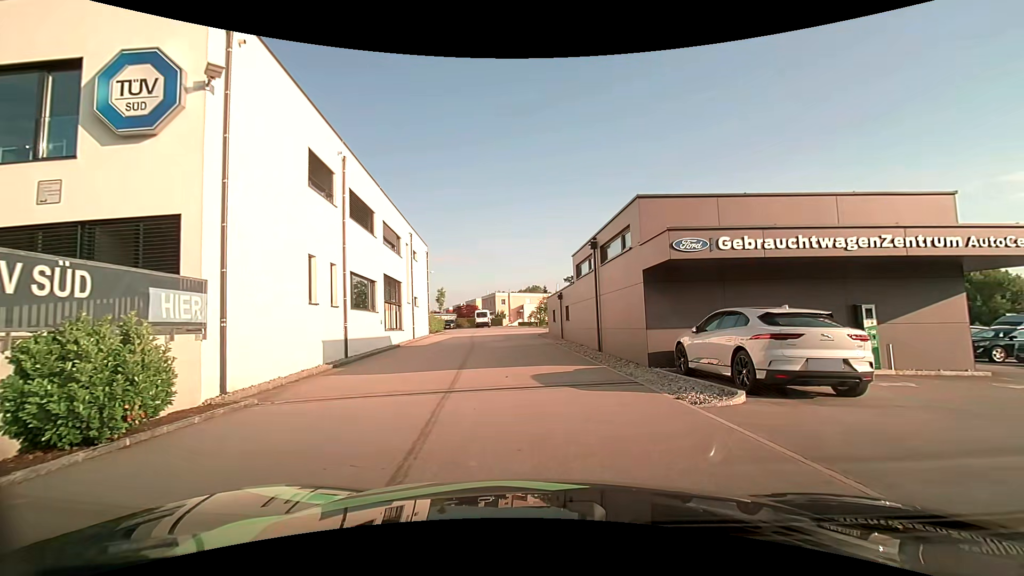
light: Day
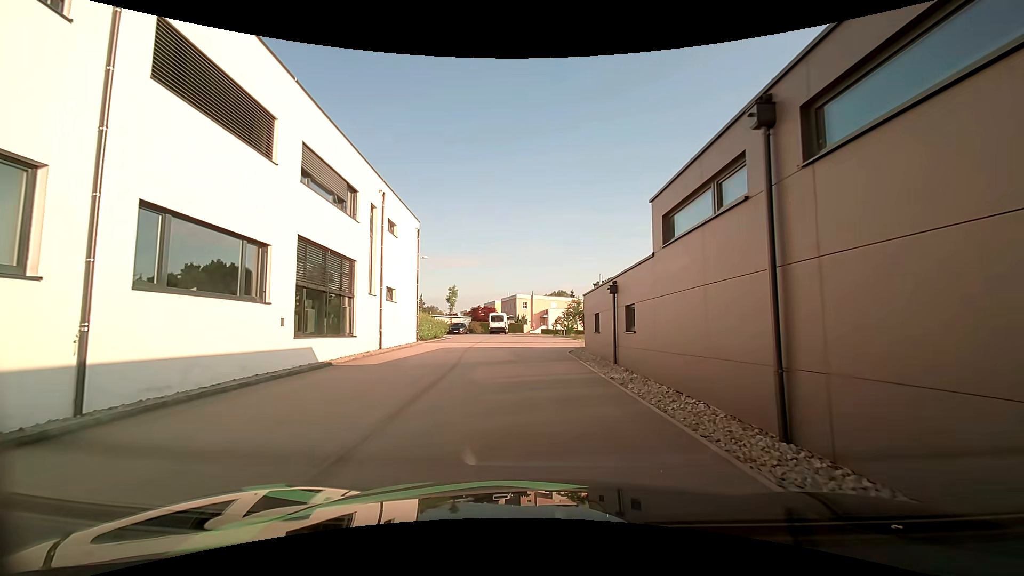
(-0.3, +12.4) m; -3°
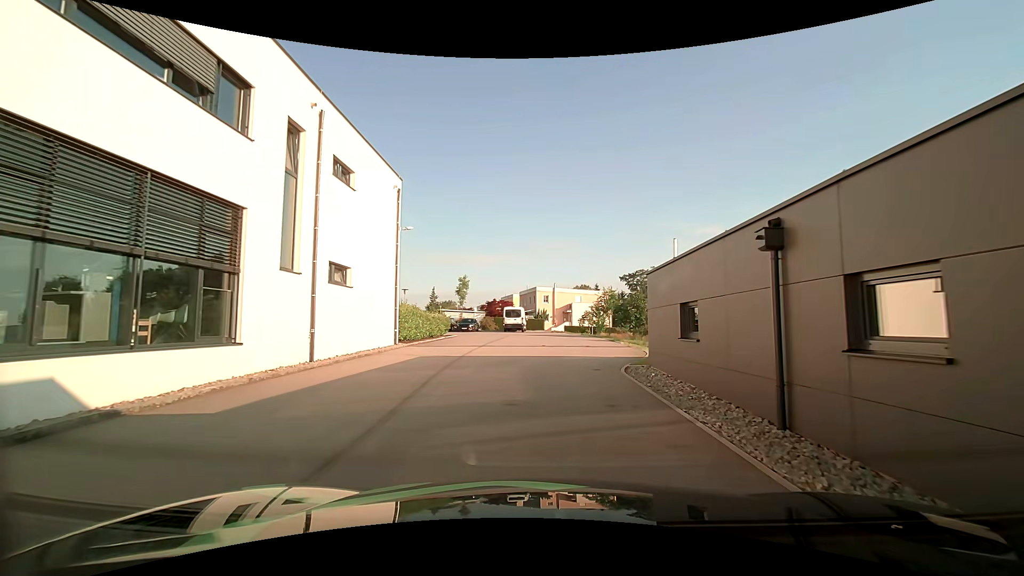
(-0.1, +9.4) m; -2°
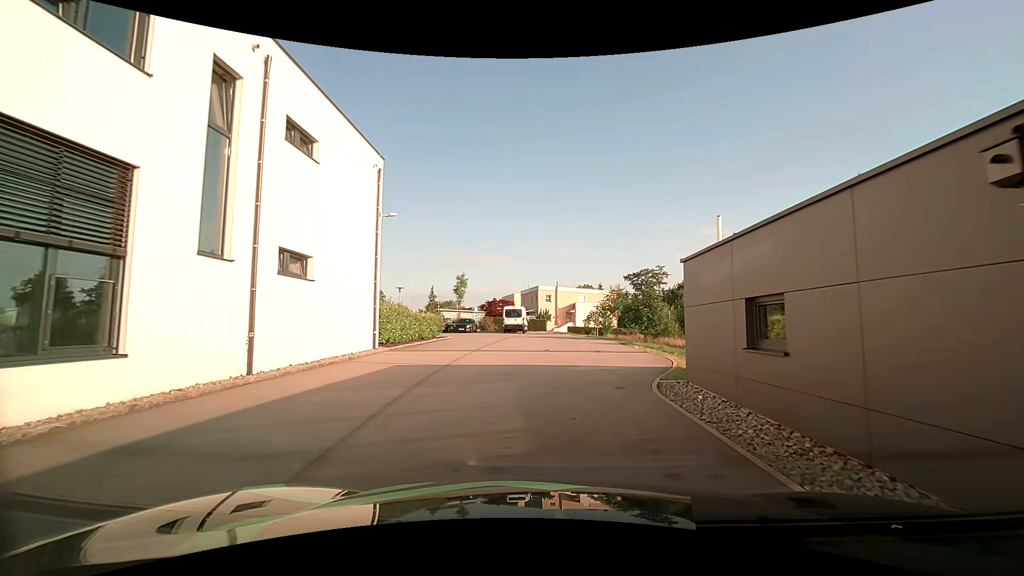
(0.0, +3.2) m; -1°
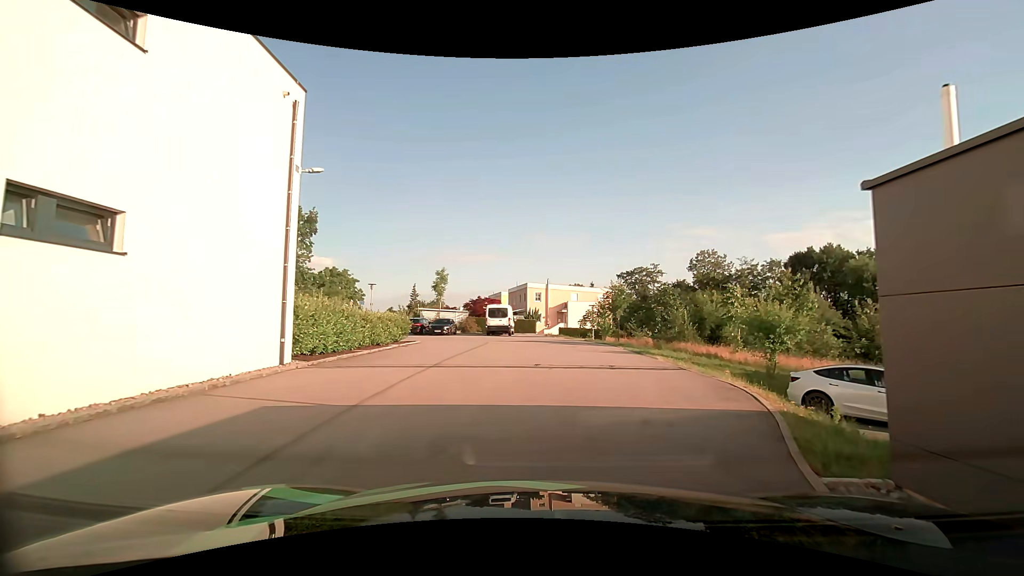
(+0.1, +6.3) m; +3°
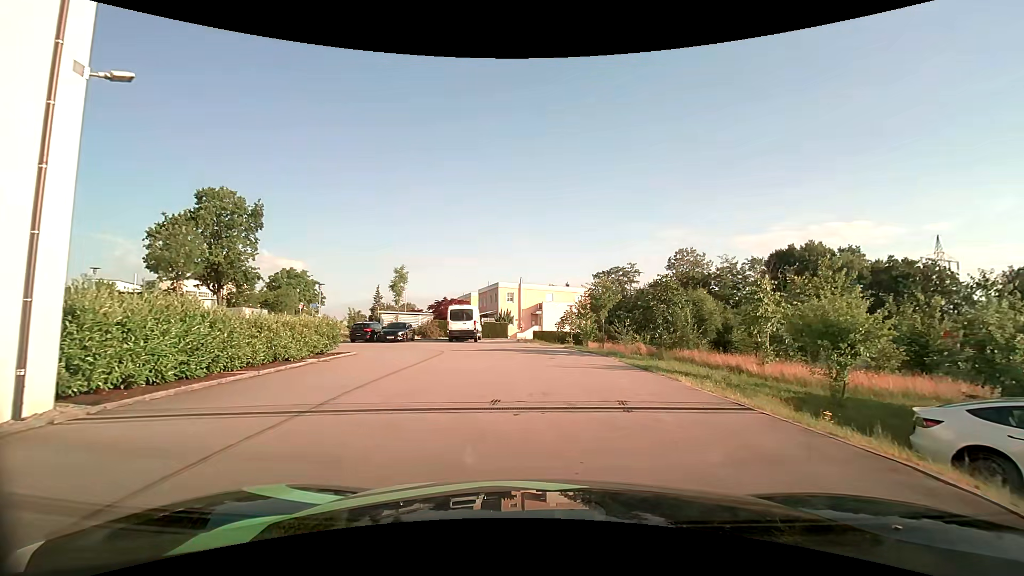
(+0.1, +5.9) m; +3°
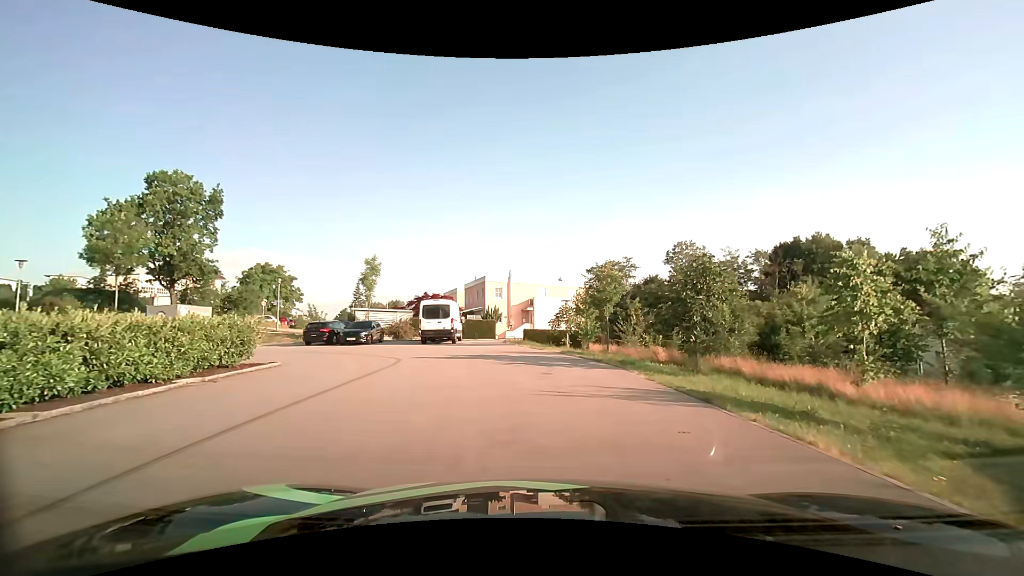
(0.0, +5.7) m; 0°
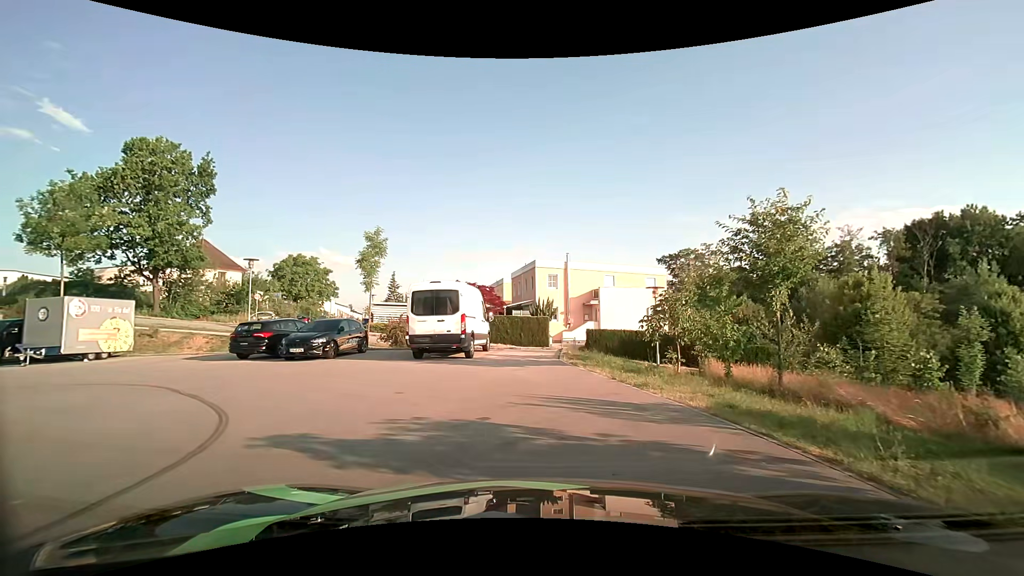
(-0.4, +12.7) m; -7°
(-2, +10) (-10, +16) (-19, +14) (-25, +6) (-29, -3) (-31, -13) (-31, -23) (-32, -33) (-32, -43) (-30, -53) m
